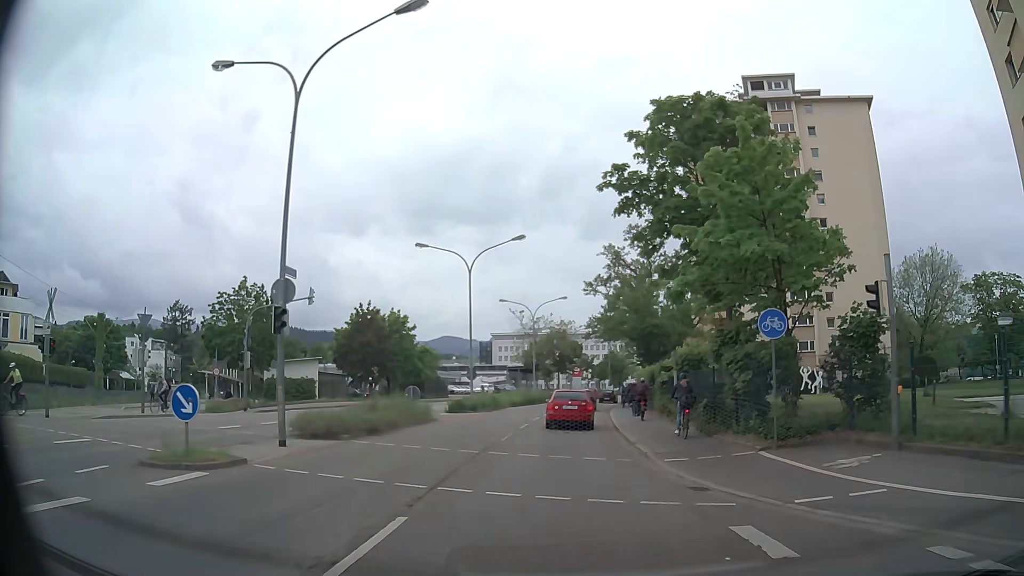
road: secondary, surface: asphalt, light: Day
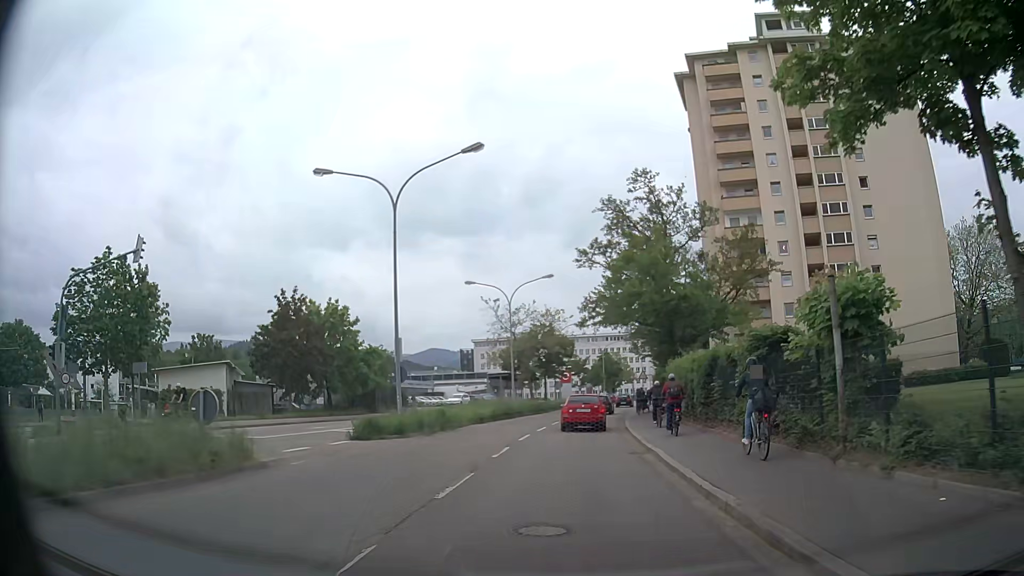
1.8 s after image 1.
(+0.2, +15.6) m; +1°
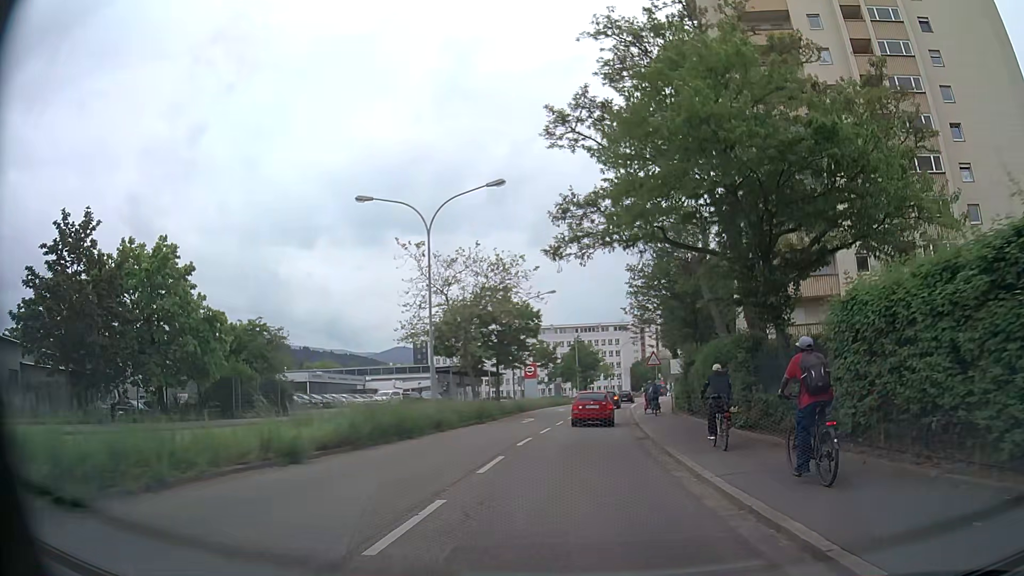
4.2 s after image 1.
(+0.4, +21.3) m; +3°
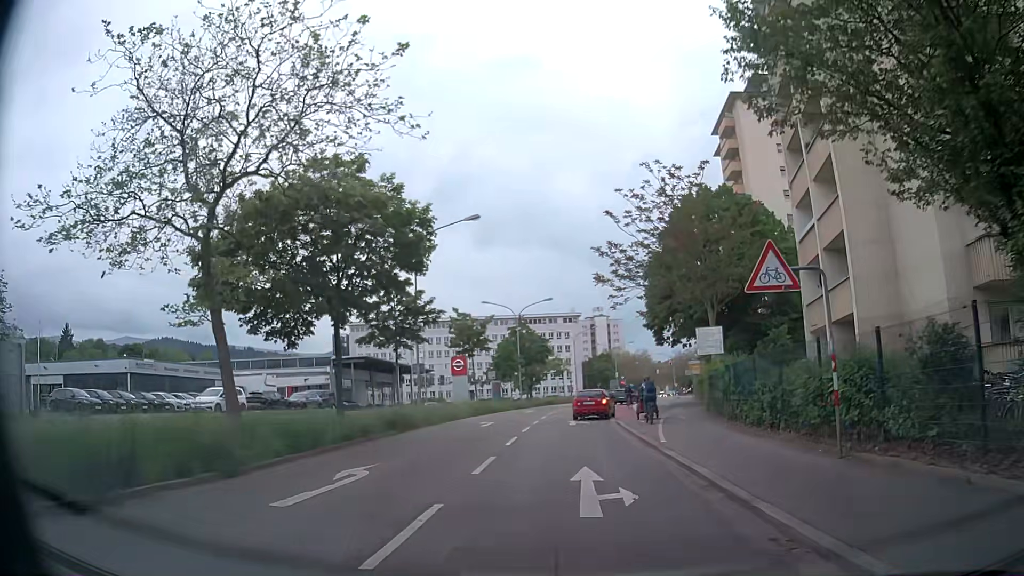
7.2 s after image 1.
(+0.9, +24.2) m; +4°
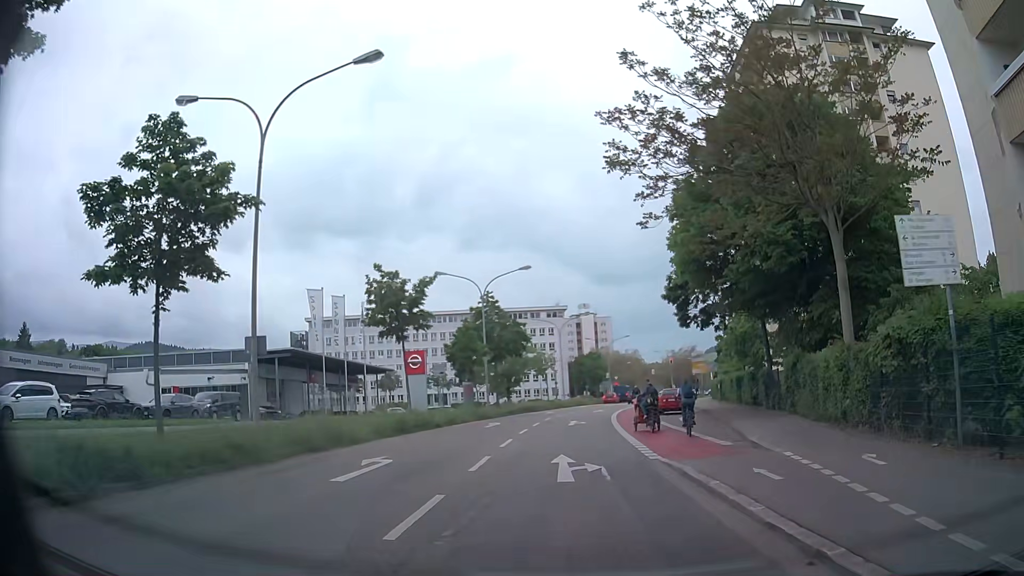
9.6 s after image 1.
(+0.3, +16.7) m; +2°
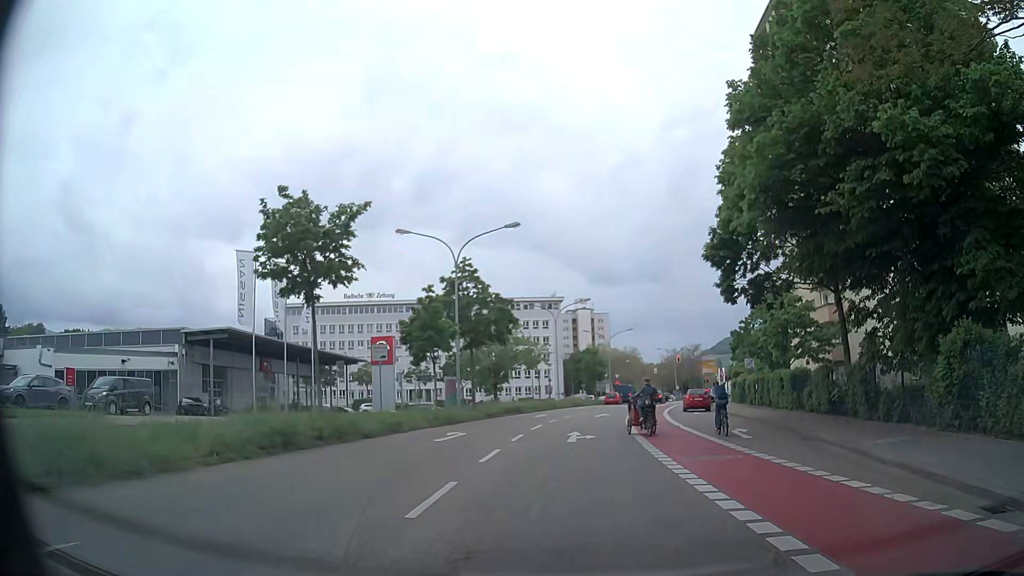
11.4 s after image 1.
(0.0, +10.8) m; 0°
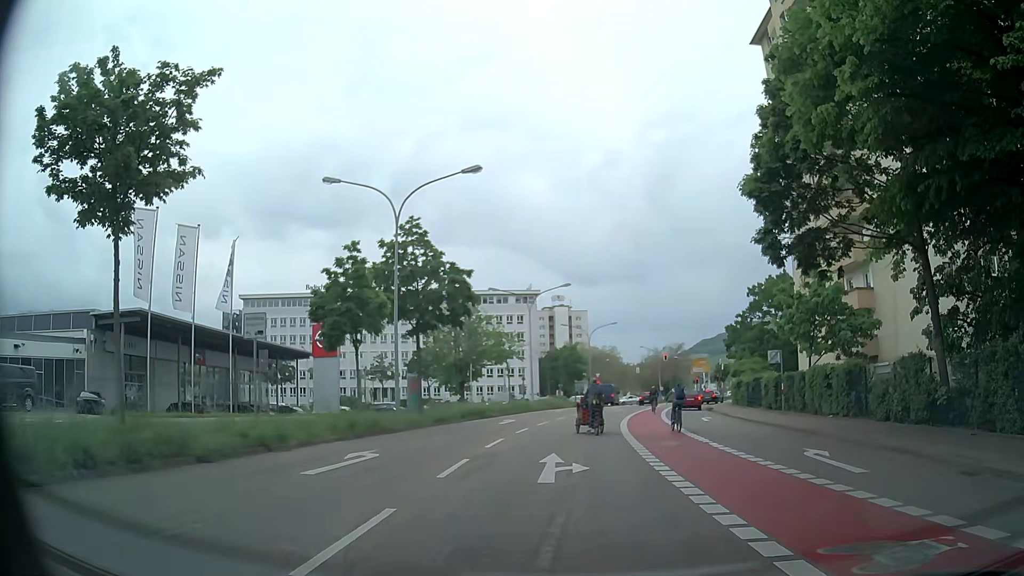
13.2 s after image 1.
(+0.3, +8.4) m; +3°
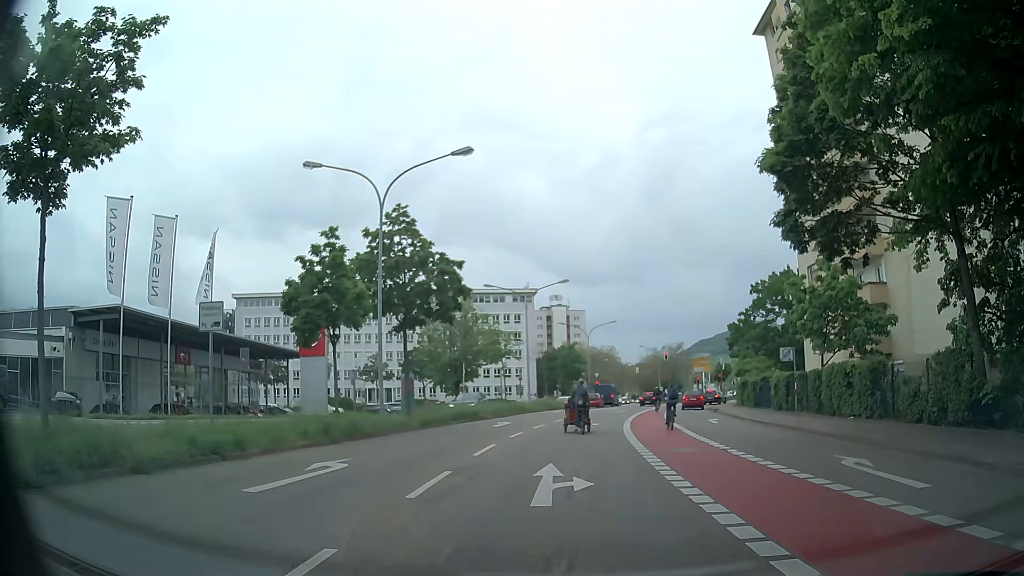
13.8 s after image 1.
(0.0, +2.0) m; 0°
